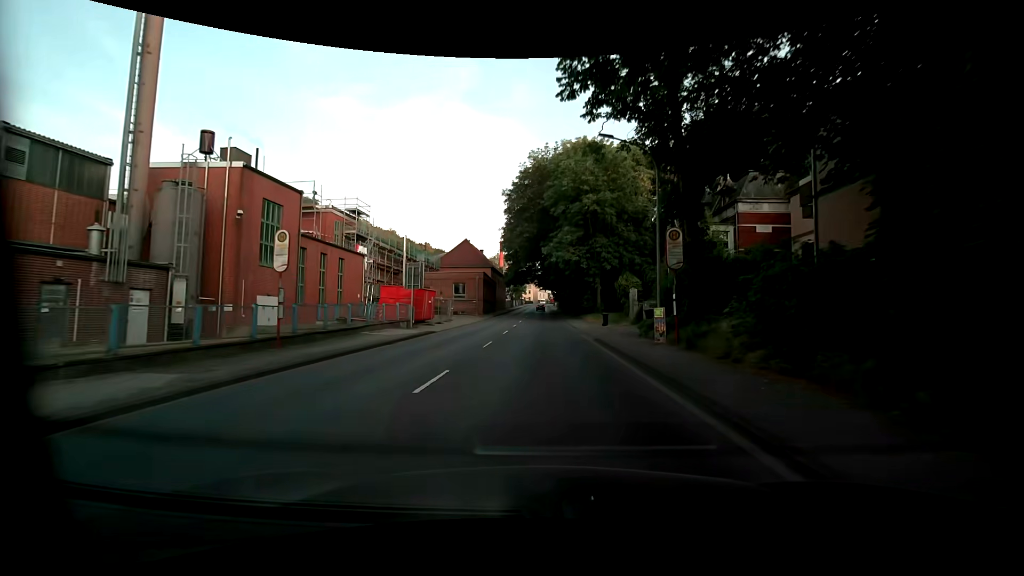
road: primary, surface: asphalt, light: Day
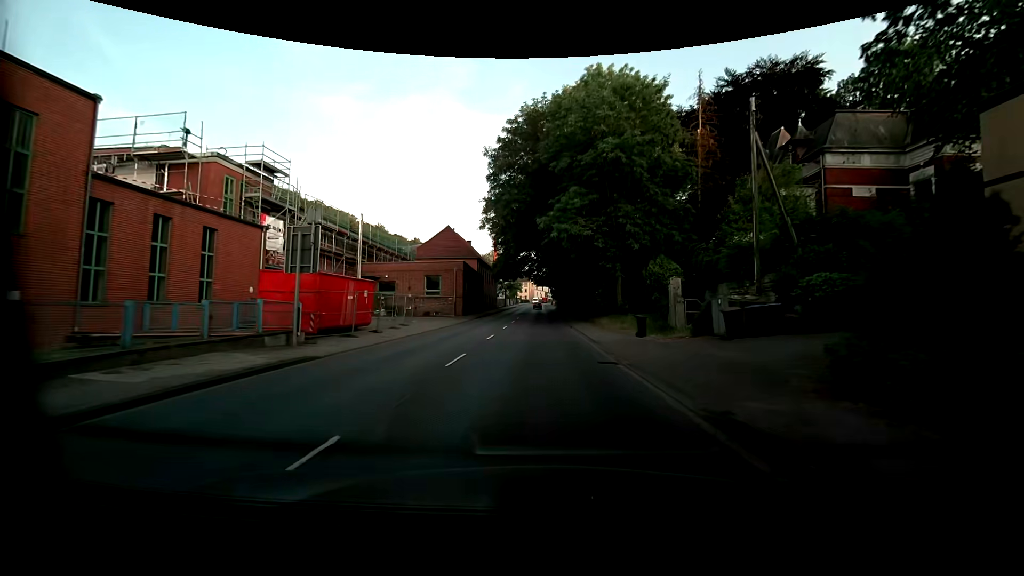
(+0.1, +14.5) m; 0°
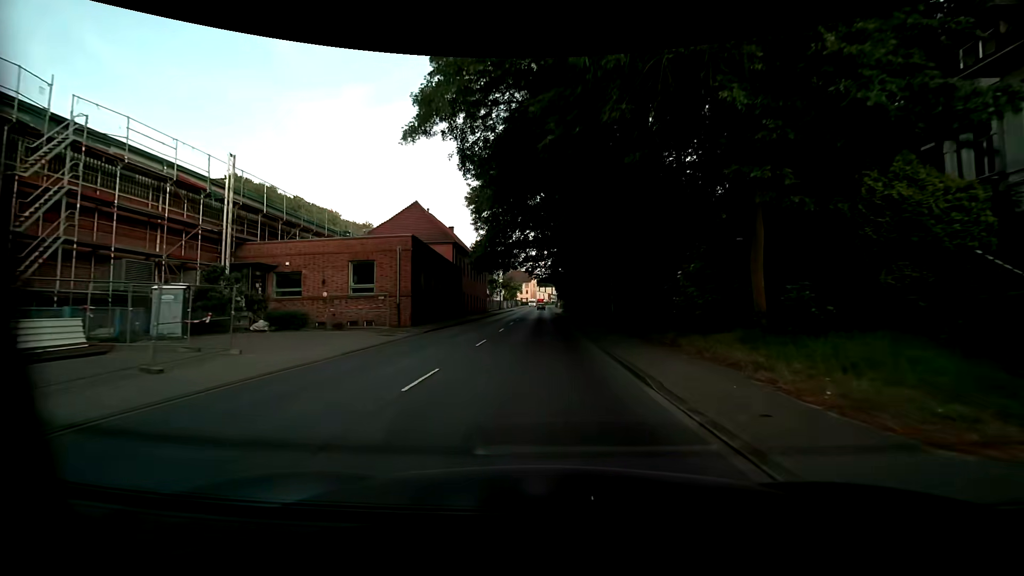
(+0.2, +21.1) m; 0°
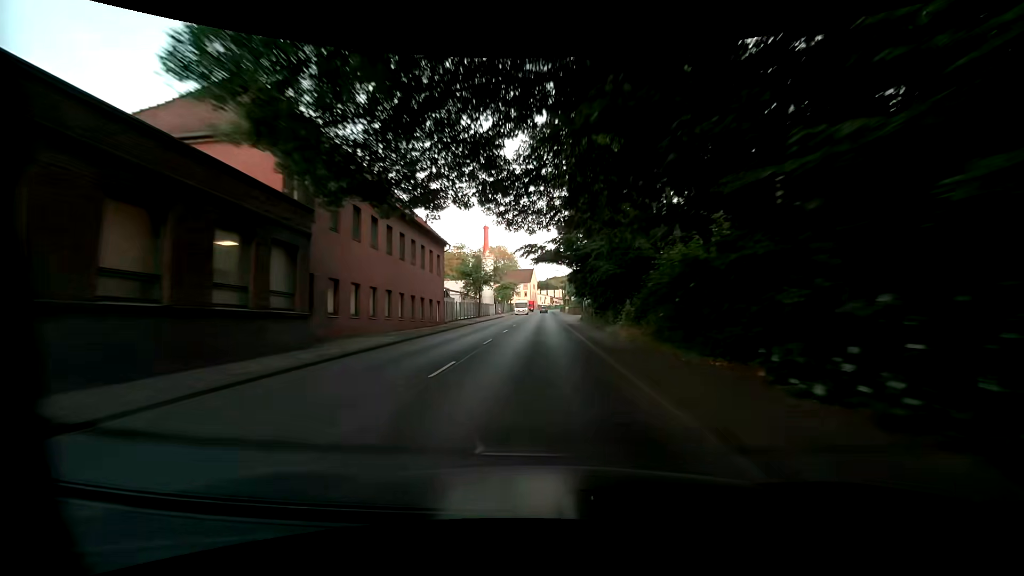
(-0.1, +34.1) m; 0°
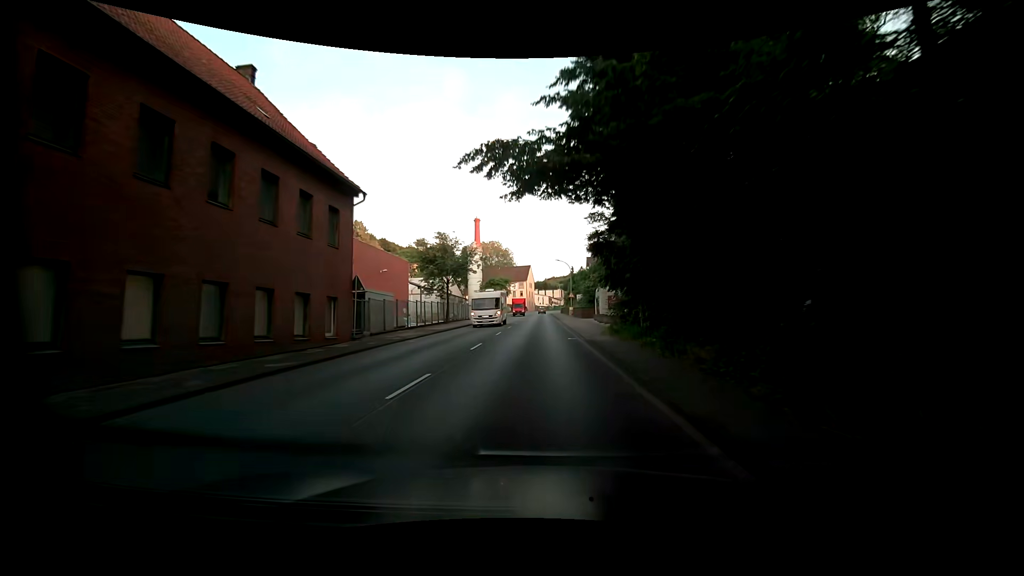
(0.0, +20.1) m; 0°
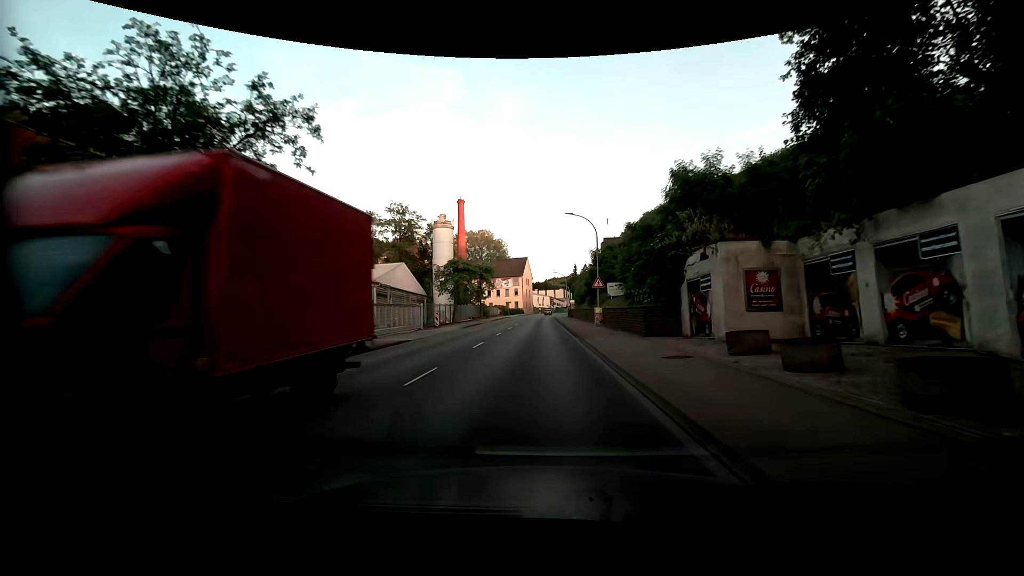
(0.0, +34.4) m; 0°
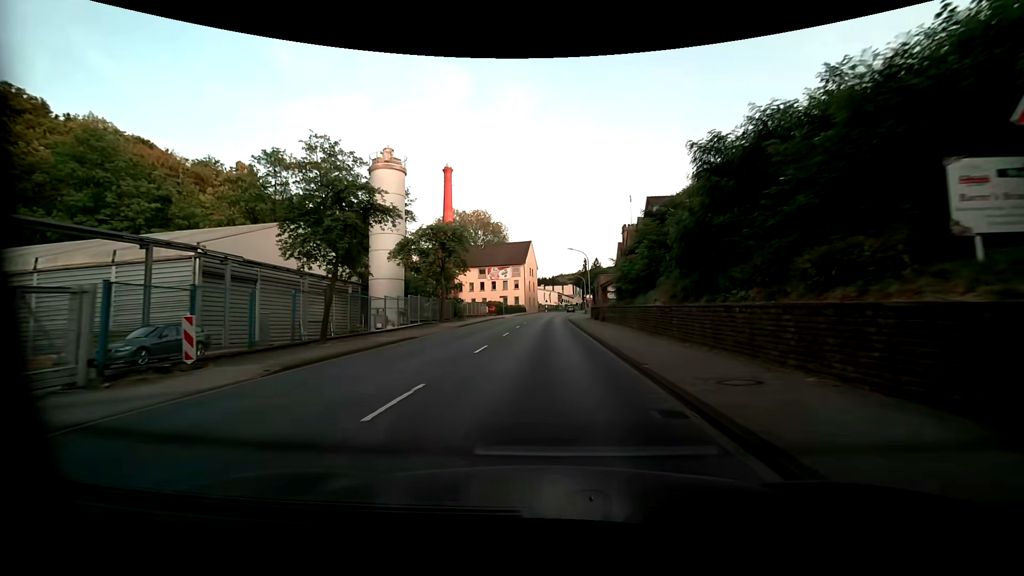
(-0.5, +29.8) m; -1°
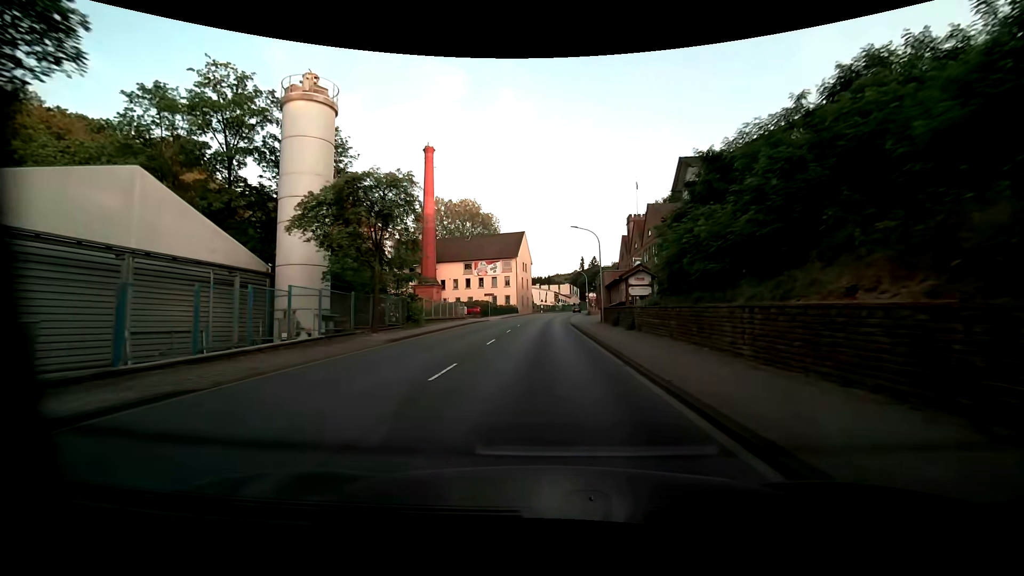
(0.0, +14.6) m; 0°
(0, +10) (0, +20) (0, +30) (0, +40) (+1, +50) (+1, +60) (+1, +70) (+2, +80) (+3, +90) (+4, +100) m
